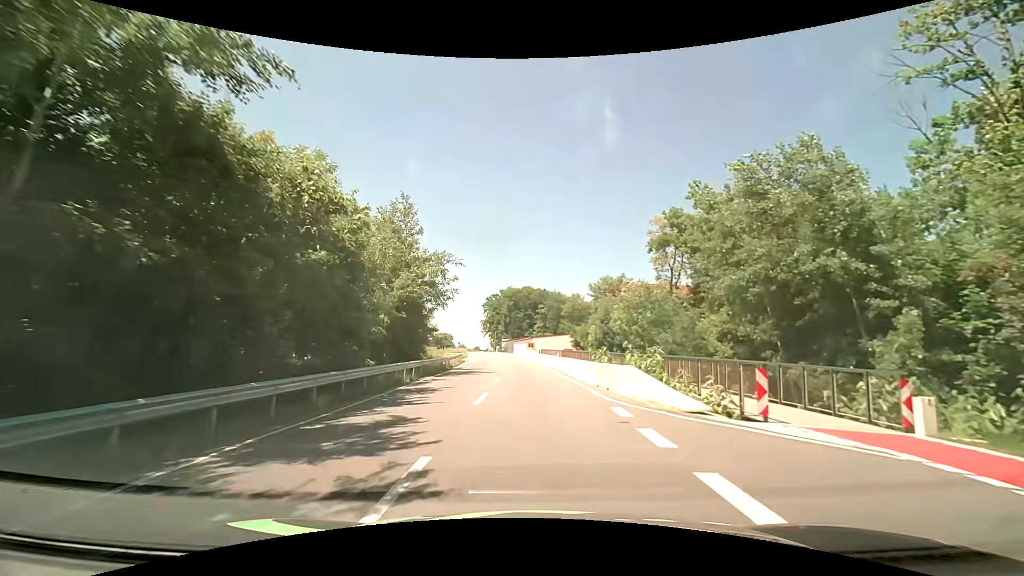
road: tertiary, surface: asphalt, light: Day
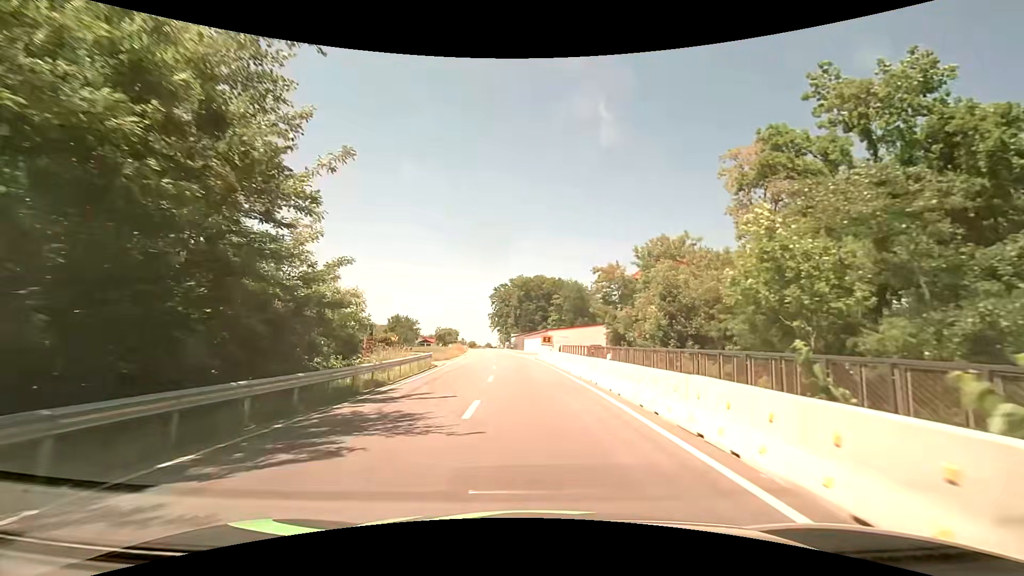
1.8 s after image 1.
(-0.2, +21.0) m; -1°
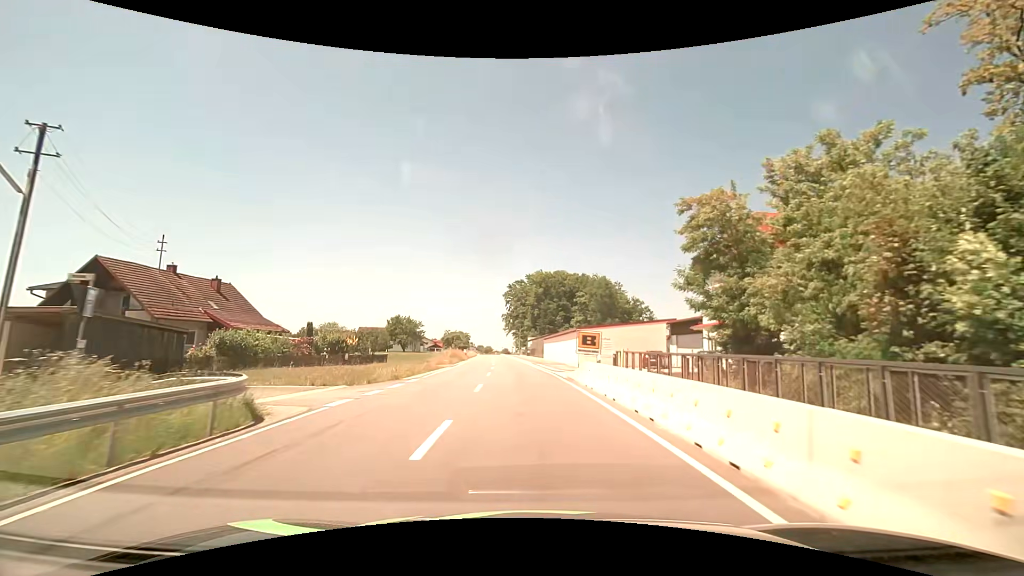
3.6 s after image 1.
(-0.4, +21.6) m; -2°
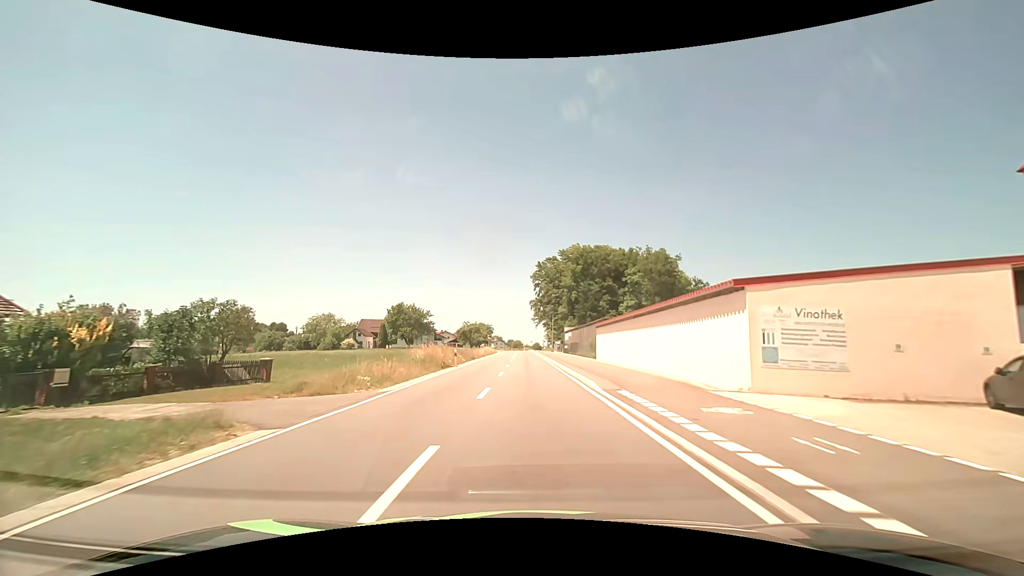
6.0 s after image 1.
(-1.1, +29.4) m; -4°
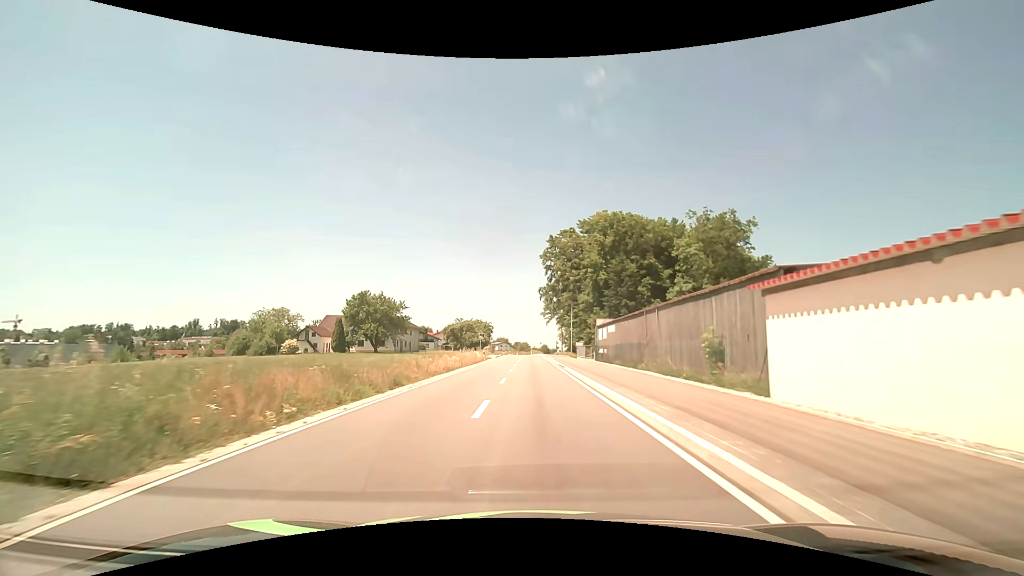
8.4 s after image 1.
(-0.4, +30.3) m; -1°
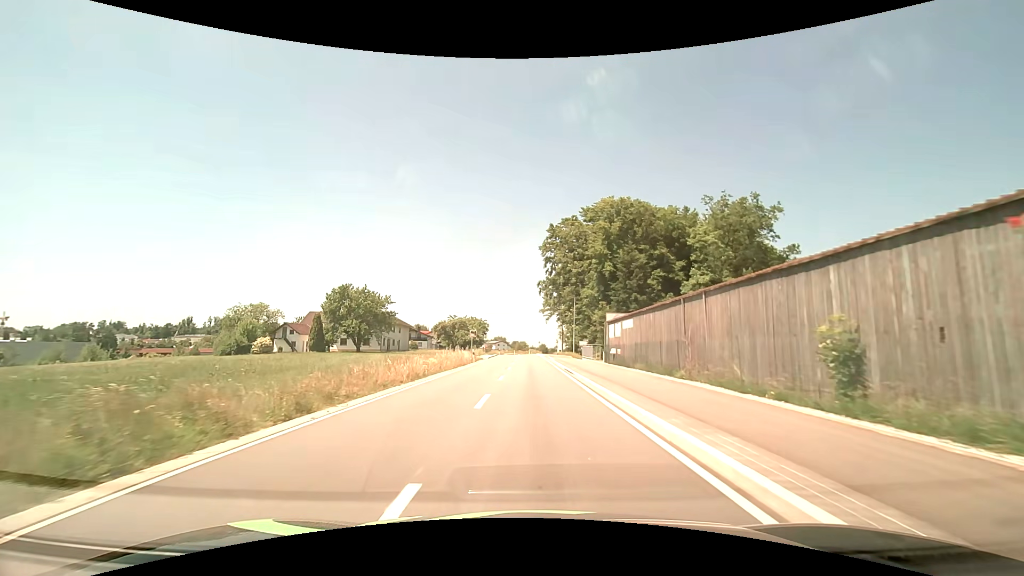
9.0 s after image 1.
(0.0, +7.6) m; 0°
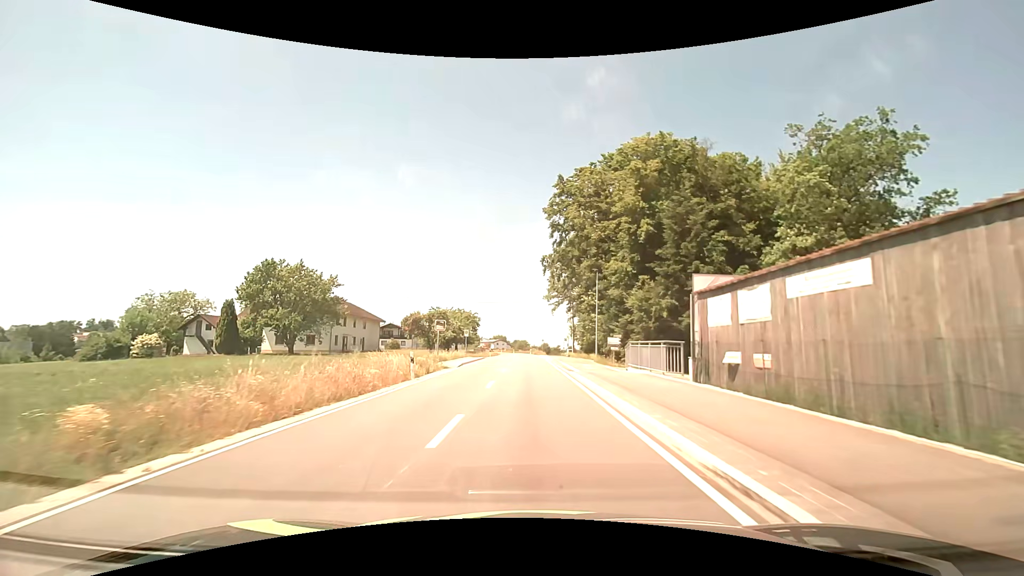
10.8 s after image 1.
(+0.1, +22.2) m; 0°
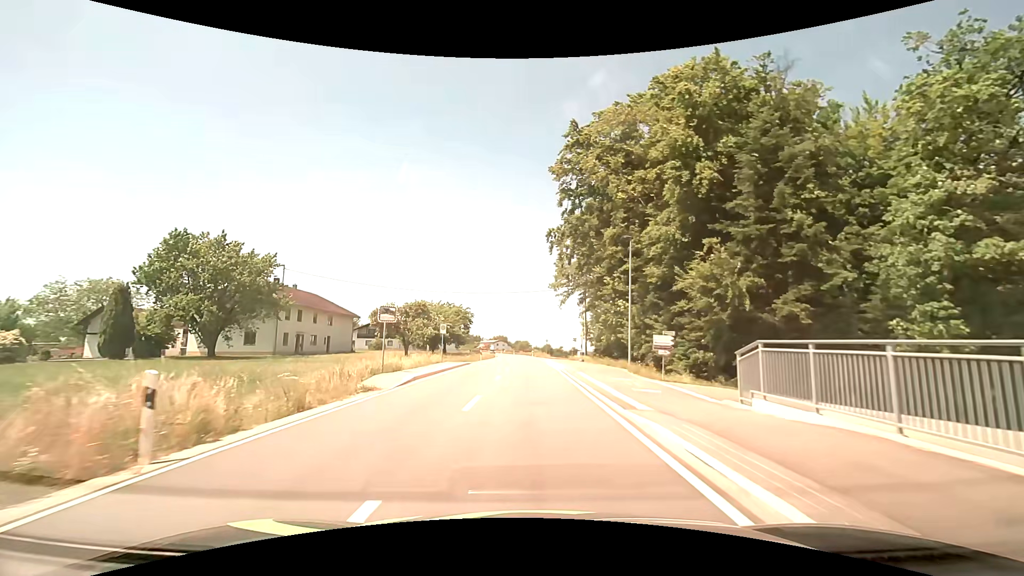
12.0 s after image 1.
(0.0, +14.3) m; 0°
(0, +10) (0, +20) (0, +30) (0, +40) (0, +50) (0, +60) (0, +70) (-1, +80) (-1, +90) (-2, +100) m
